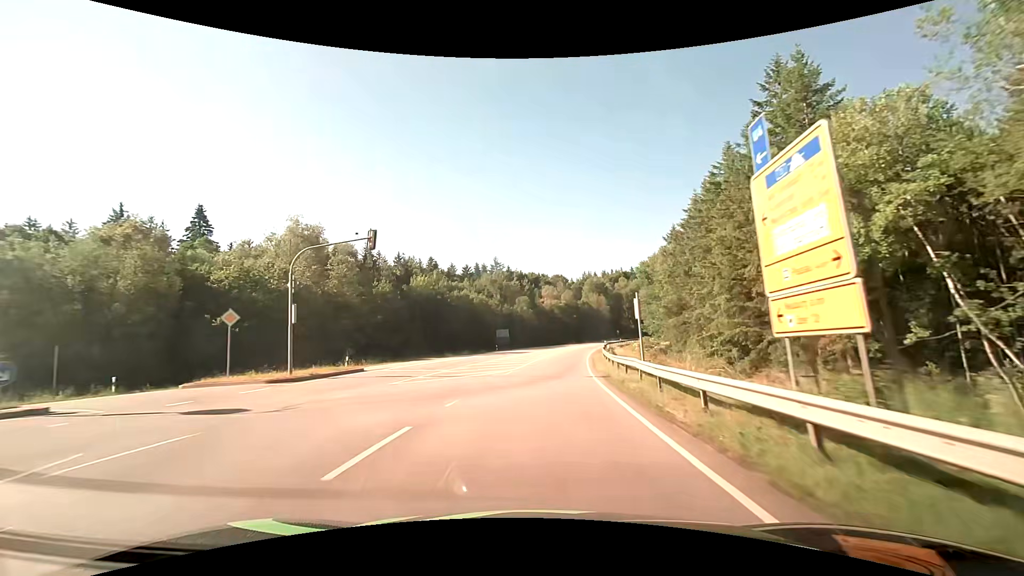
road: secondary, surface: asphalt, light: Day
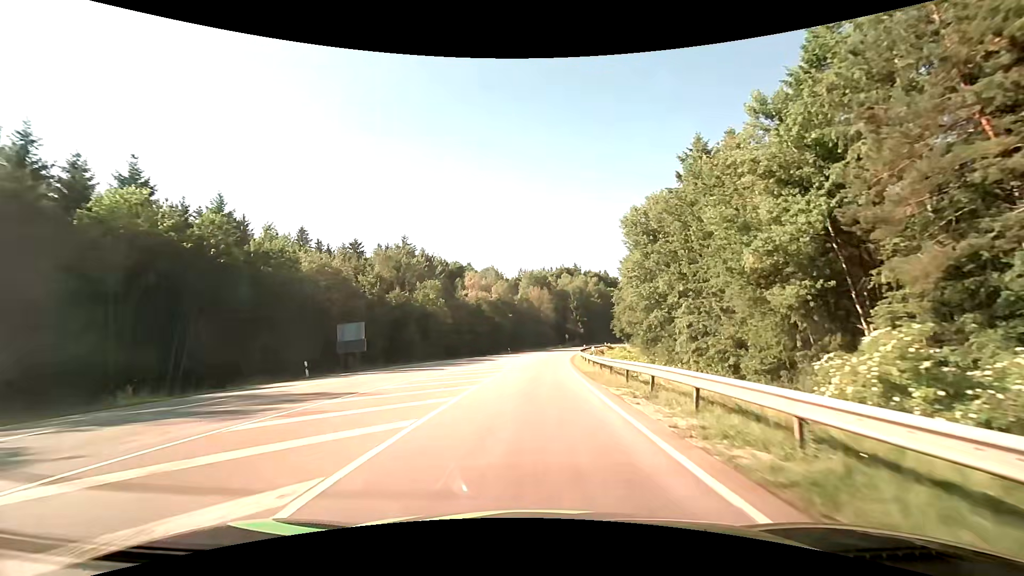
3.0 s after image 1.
(+3.4, +47.9) m; +8°
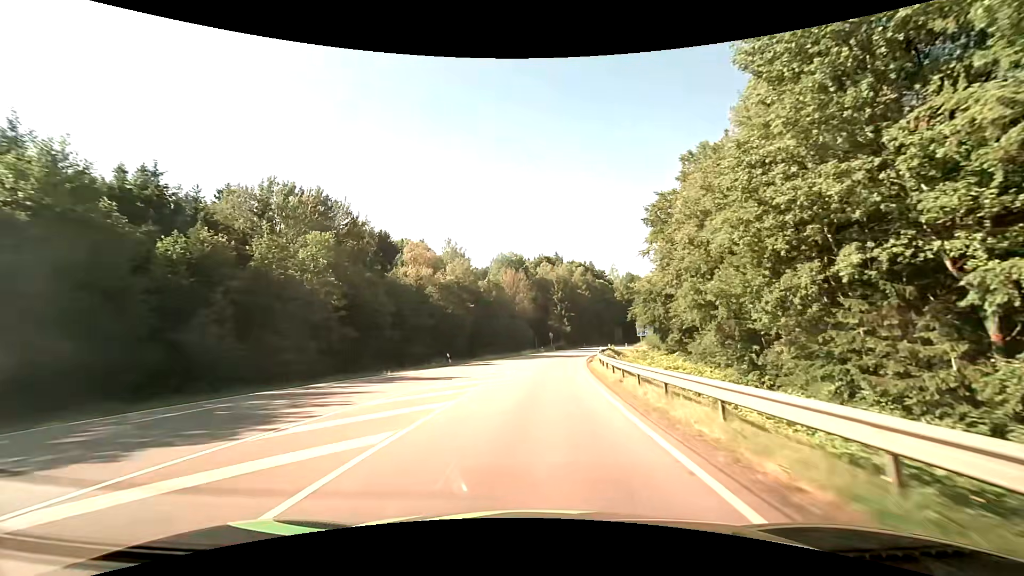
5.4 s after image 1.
(+1.1, +38.4) m; +3°
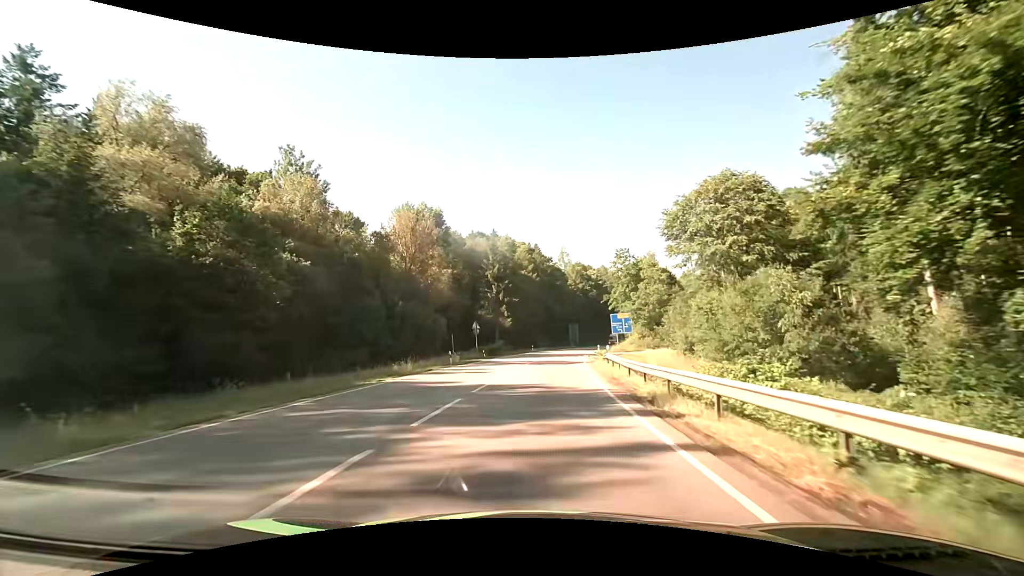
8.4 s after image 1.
(+2.7, +47.4) m; +7°
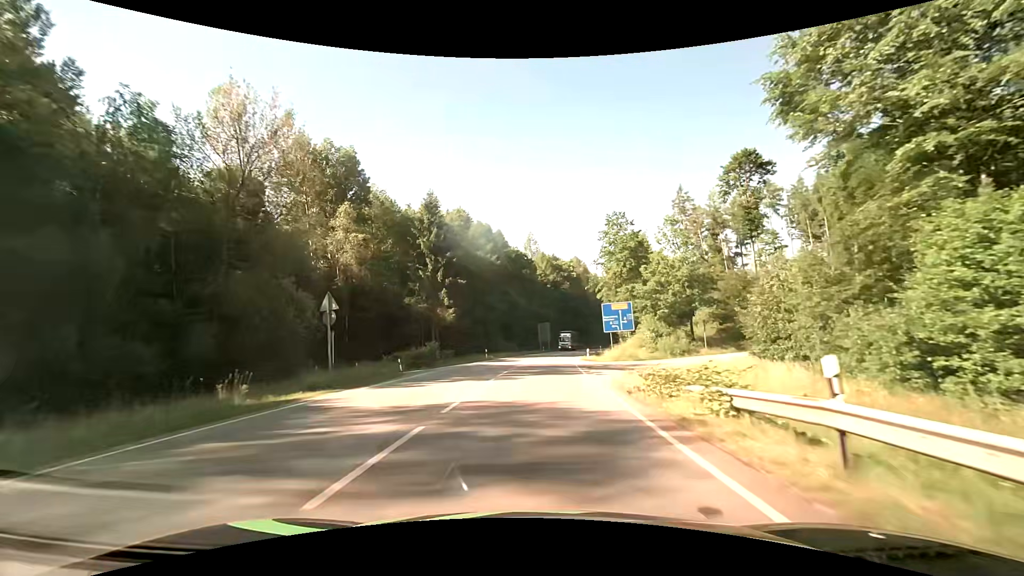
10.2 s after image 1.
(+1.1, +28.1) m; +4°
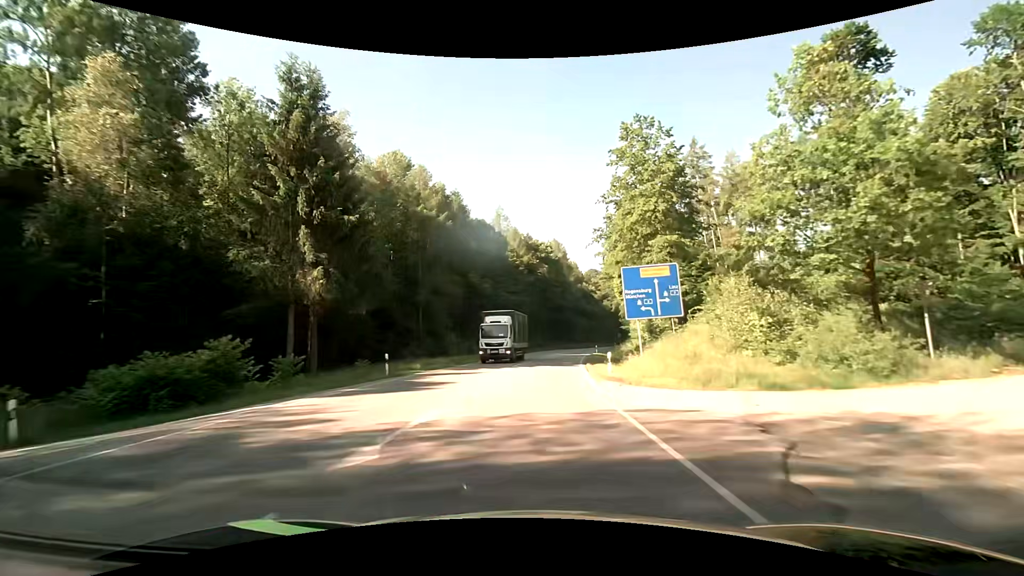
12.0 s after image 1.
(+0.8, +28.0) m; +3°
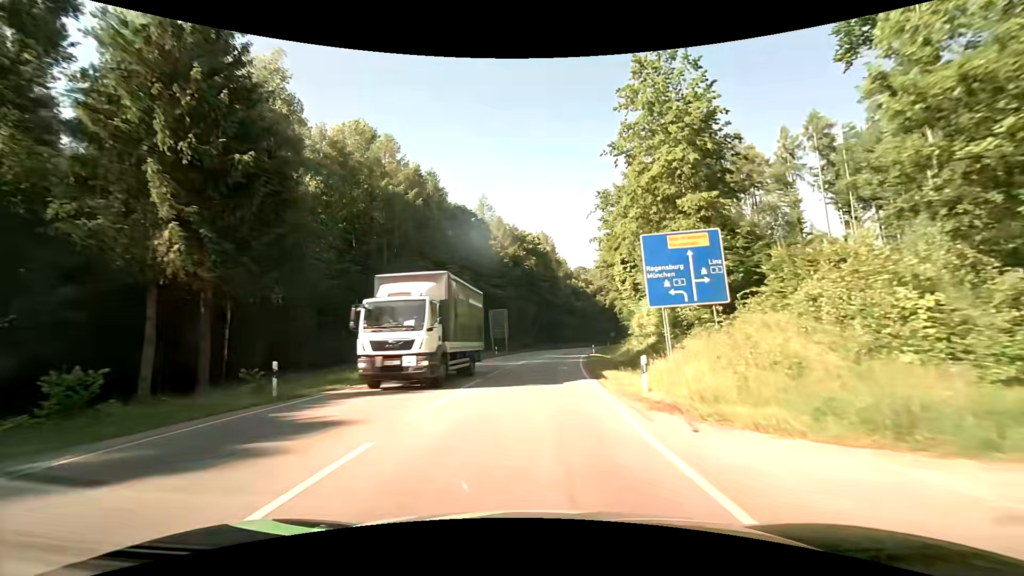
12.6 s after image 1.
(+0.1, +9.3) m; +2°
